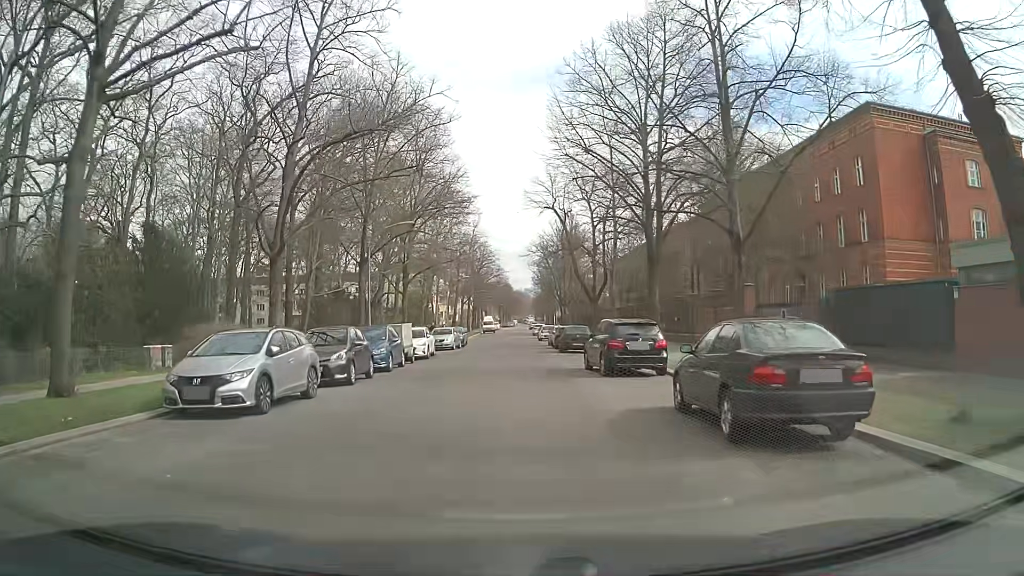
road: residential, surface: asphalt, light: Day
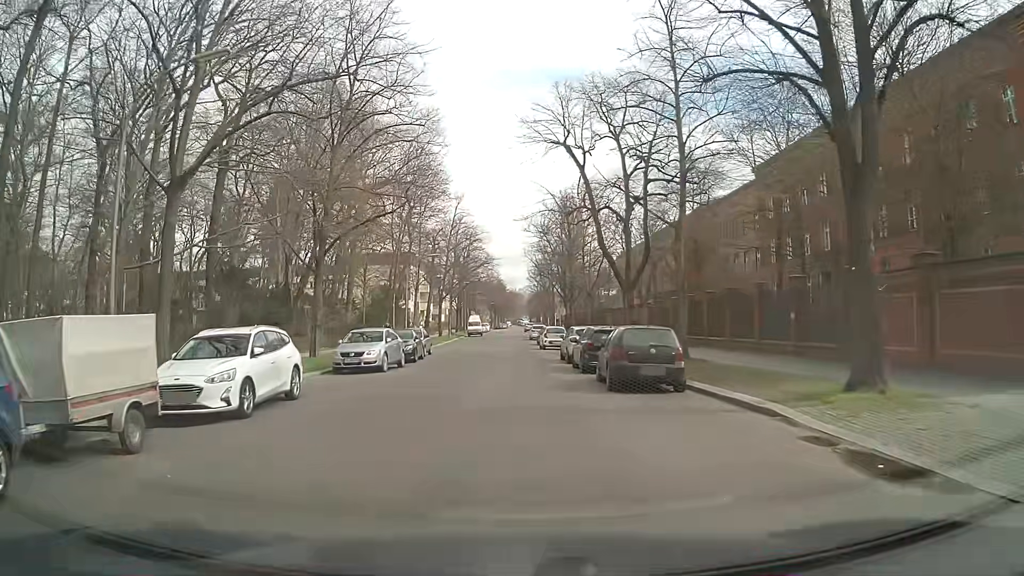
(-0.1, +20.7) m; +1°
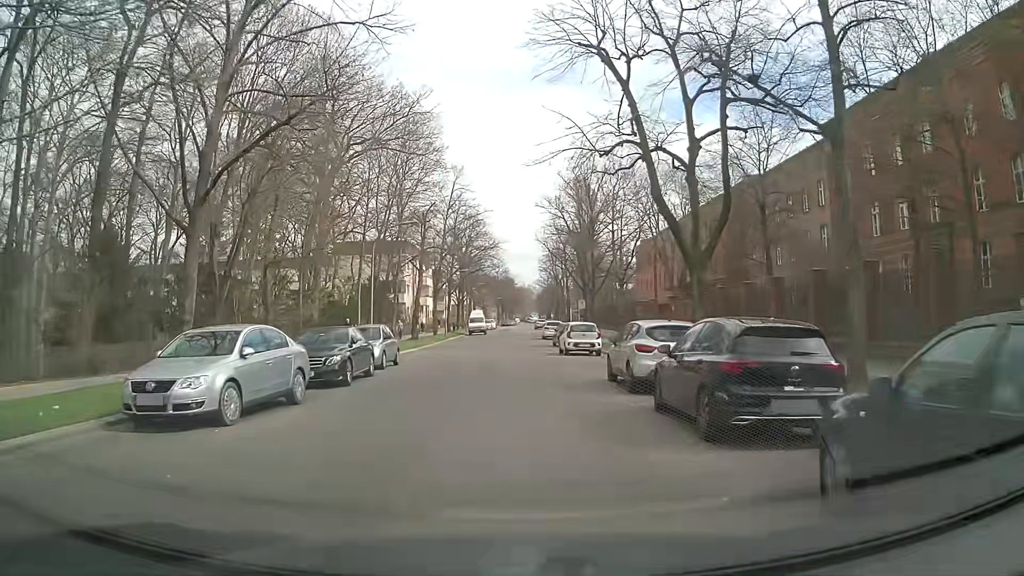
(-0.3, +12.9) m; -3°
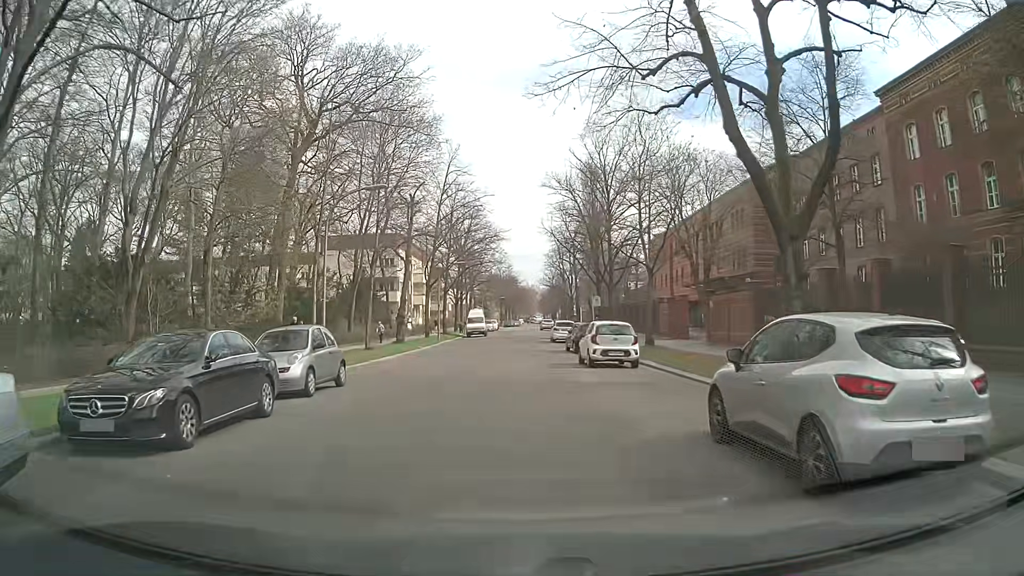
(+0.1, +8.4) m; +1°
(0, +10) (0, +20) (0, +30) (0, +40) (0, +50) (+1, +60) (+1, +70) (+1, +80) (+1, +90) (+2, +100) m
